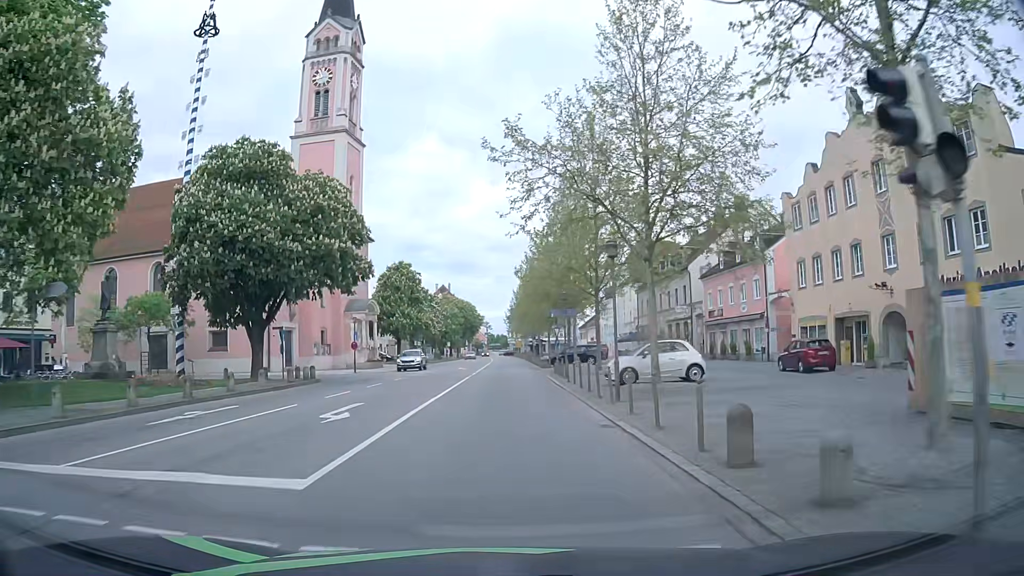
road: primary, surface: asphalt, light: Day
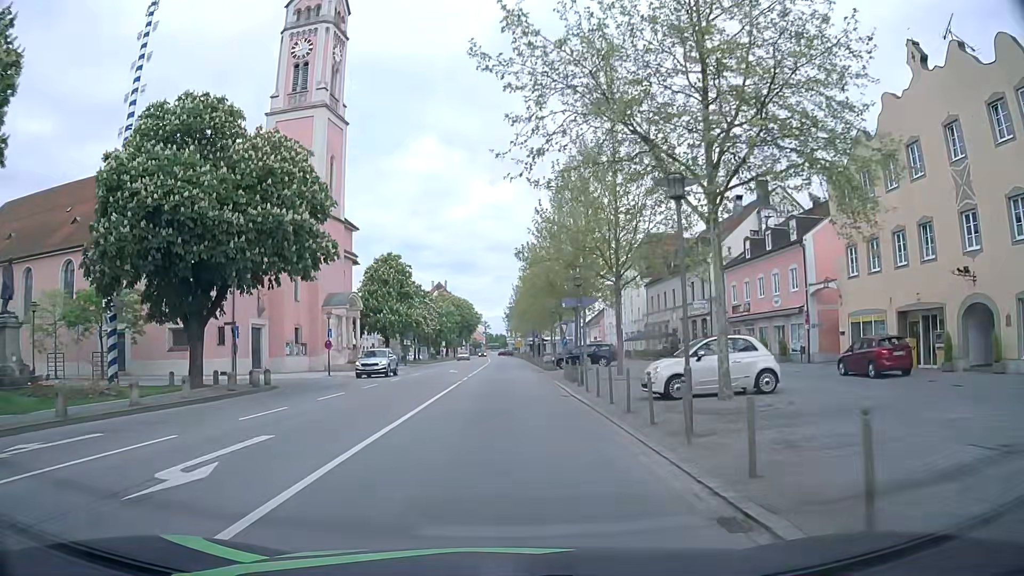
(0.0, +6.8) m; 0°
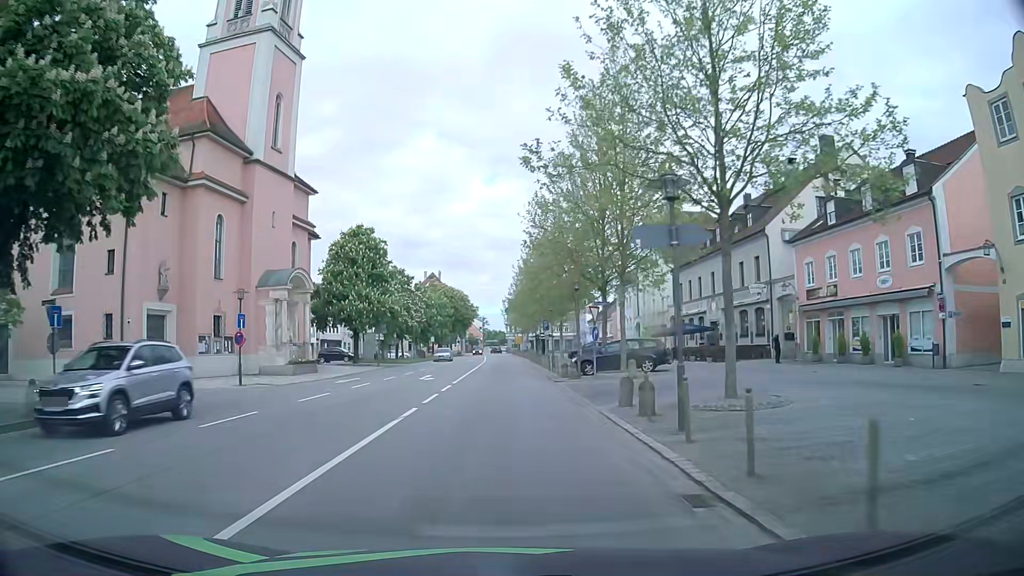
(+0.1, +14.1) m; 0°
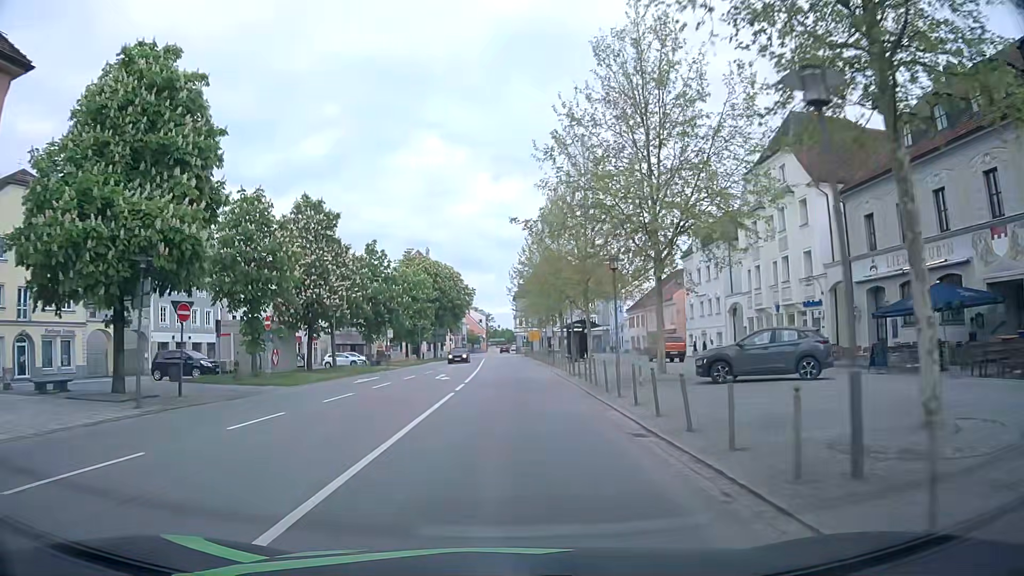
(0.0, +36.4) m; 0°
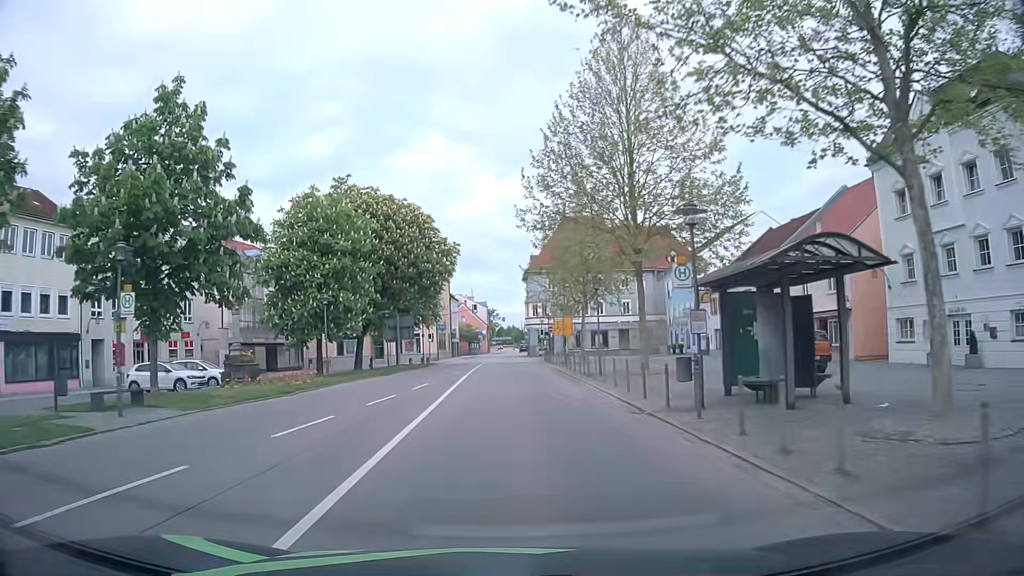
(-0.2, +37.1) m; -1°
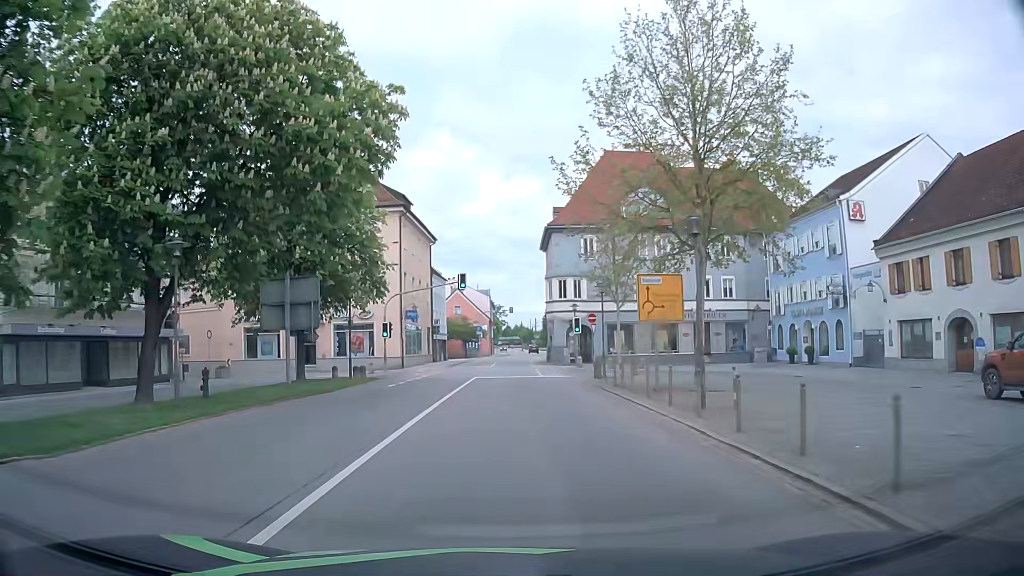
(-0.2, +29.7) m; 0°
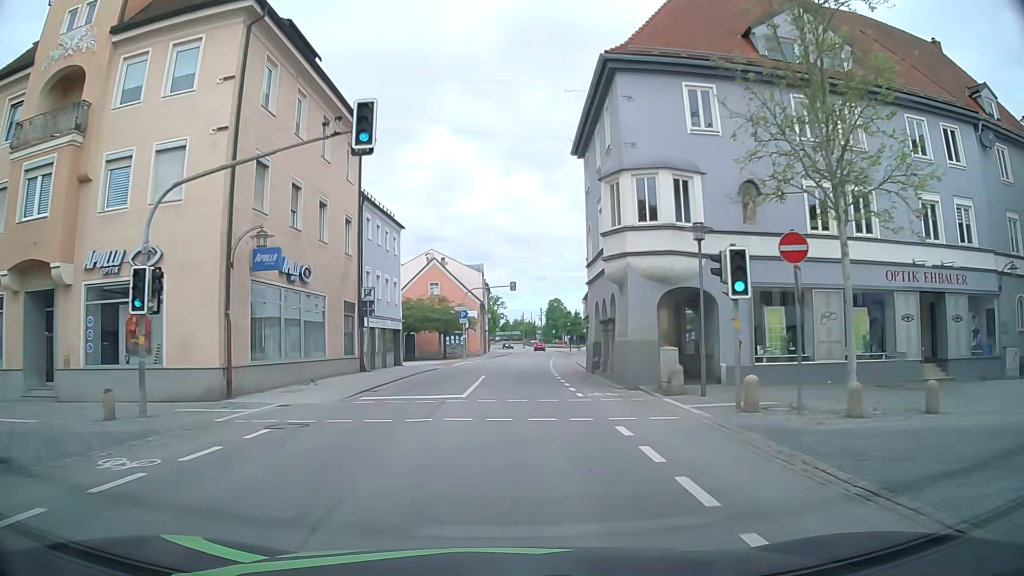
(-0.1, +29.2) m; 0°
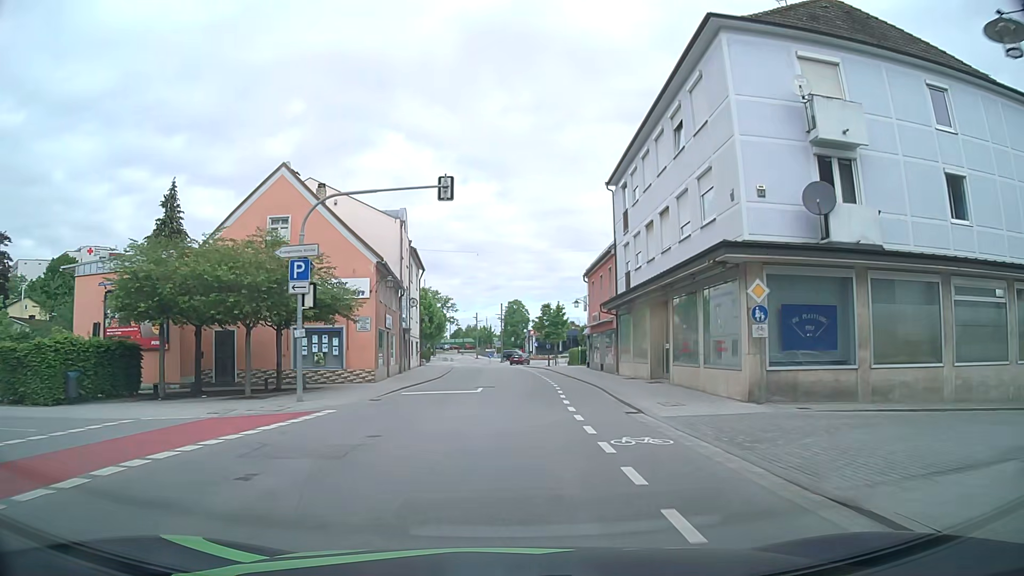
(+0.8, +36.0) m; +2°
(0, +10) (+1, +20) (+2, +30) (+2, +40) (+2, +50) (+2, +60) (+2, +70) (+3, +80) (+5, +90) (+10, +98) m
